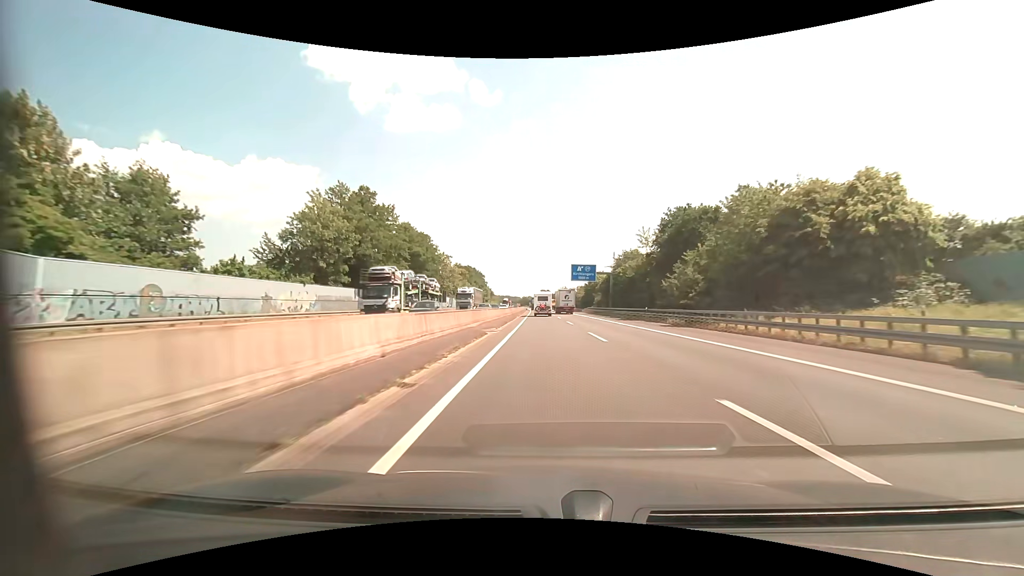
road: motorway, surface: asphalt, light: Day
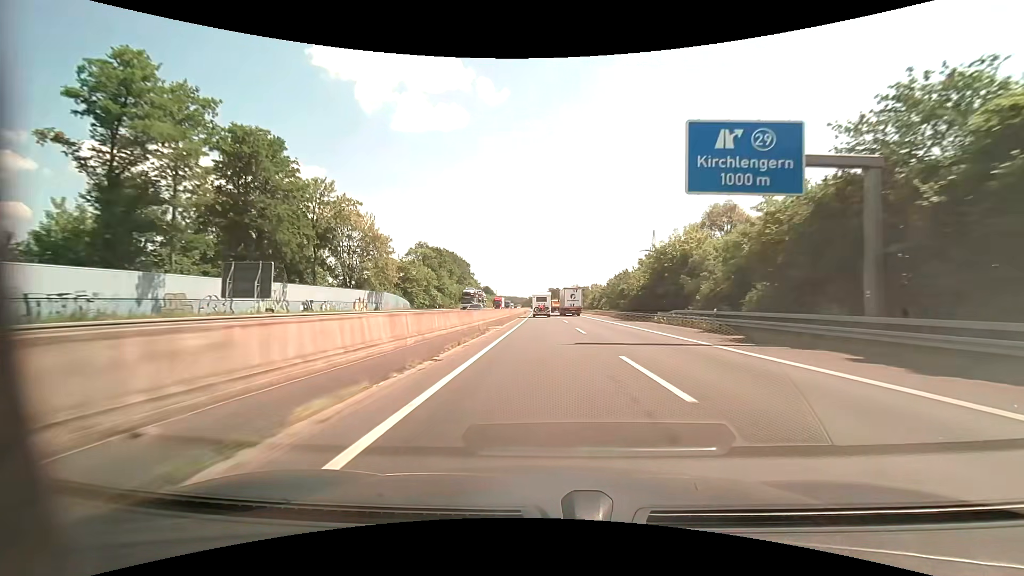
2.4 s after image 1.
(-0.6, +66.1) m; -1°
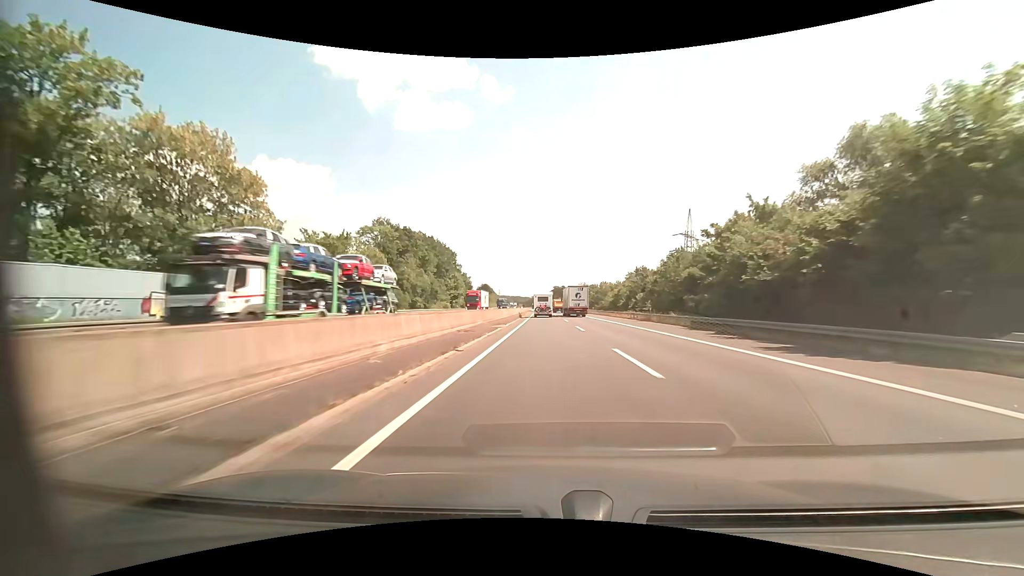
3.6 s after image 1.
(-0.2, +33.6) m; -1°
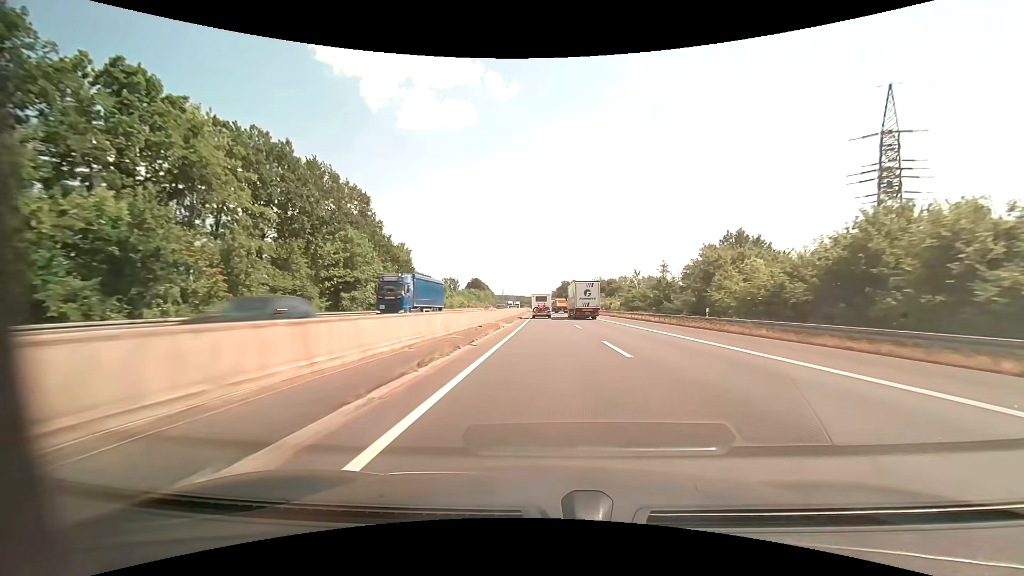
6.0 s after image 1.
(-0.3, +68.5) m; -1°
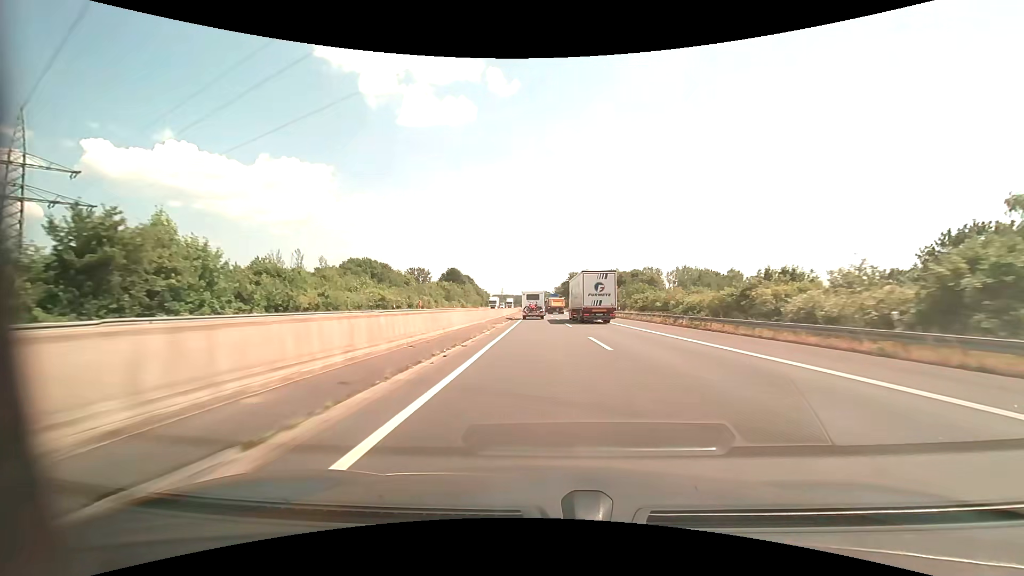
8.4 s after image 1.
(-0.2, +69.9) m; 0°
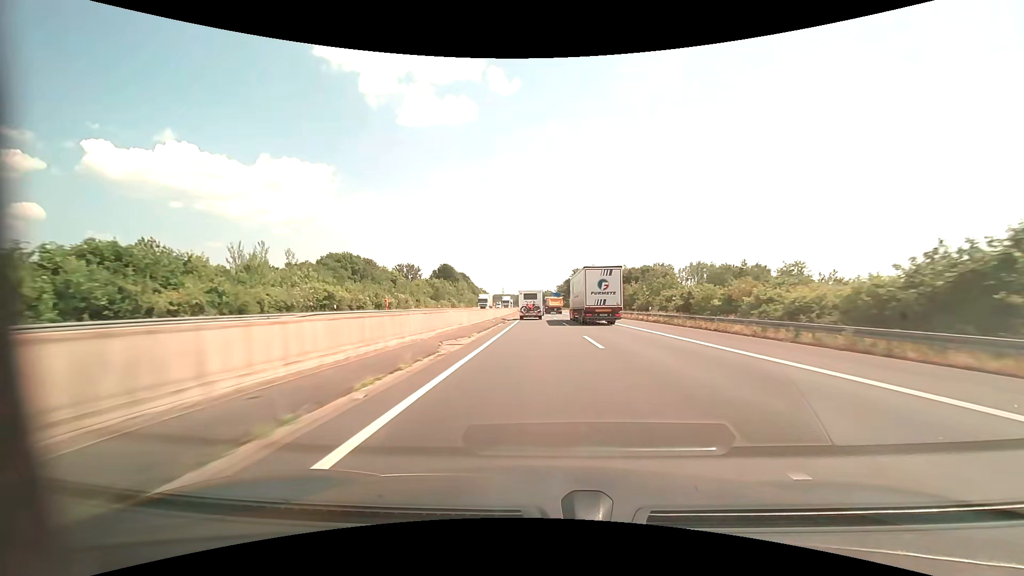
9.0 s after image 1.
(0.0, +17.6) m; 0°
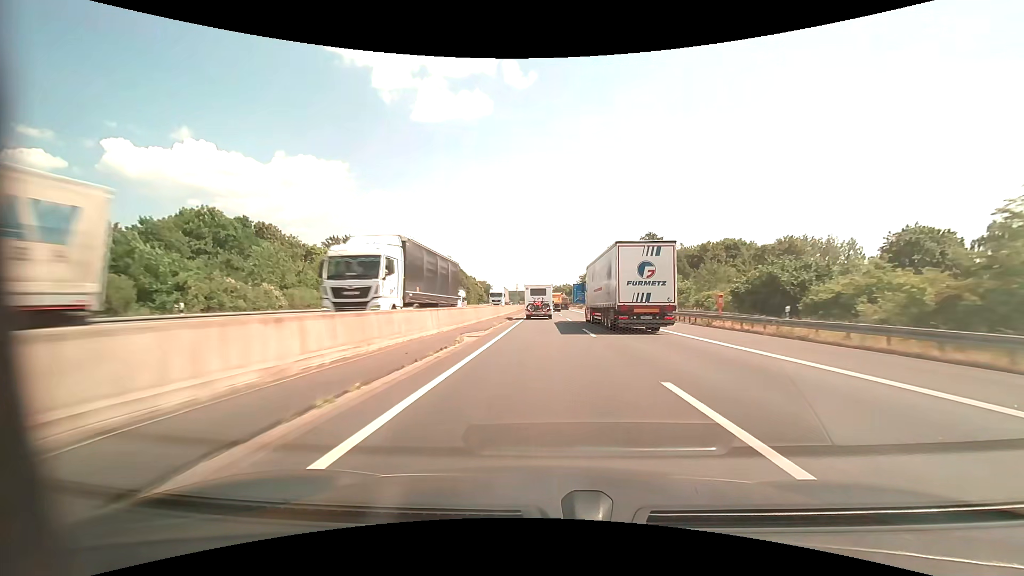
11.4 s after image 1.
(-1.0, +67.2) m; -2°
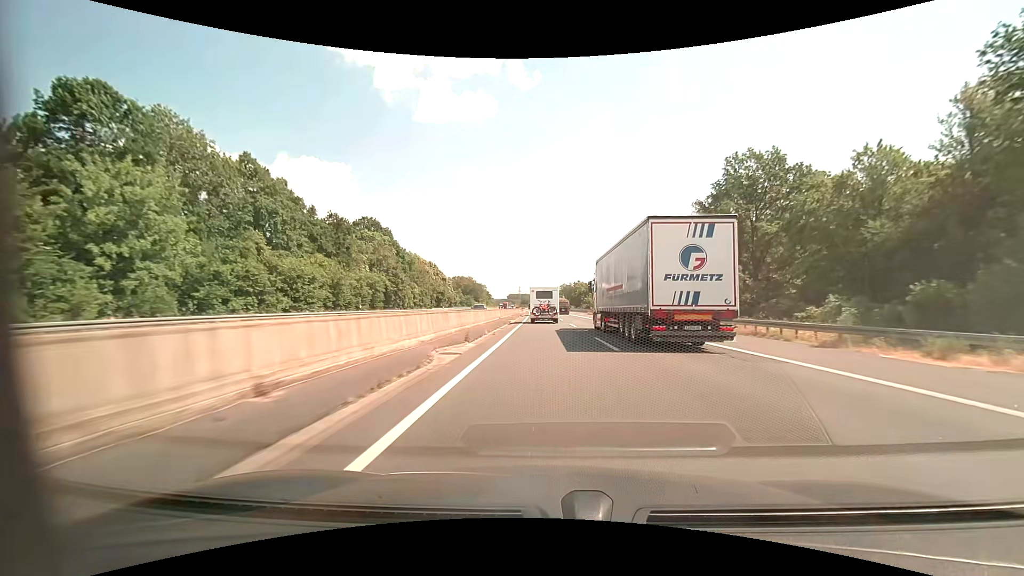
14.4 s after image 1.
(-0.5, +76.8) m; 0°
(0, +10) (0, +20) (0, +30) (0, +40) (0, +50) (-1, +60) (-1, +70) (-1, +80) (-1, +90) (-2, +100) m
